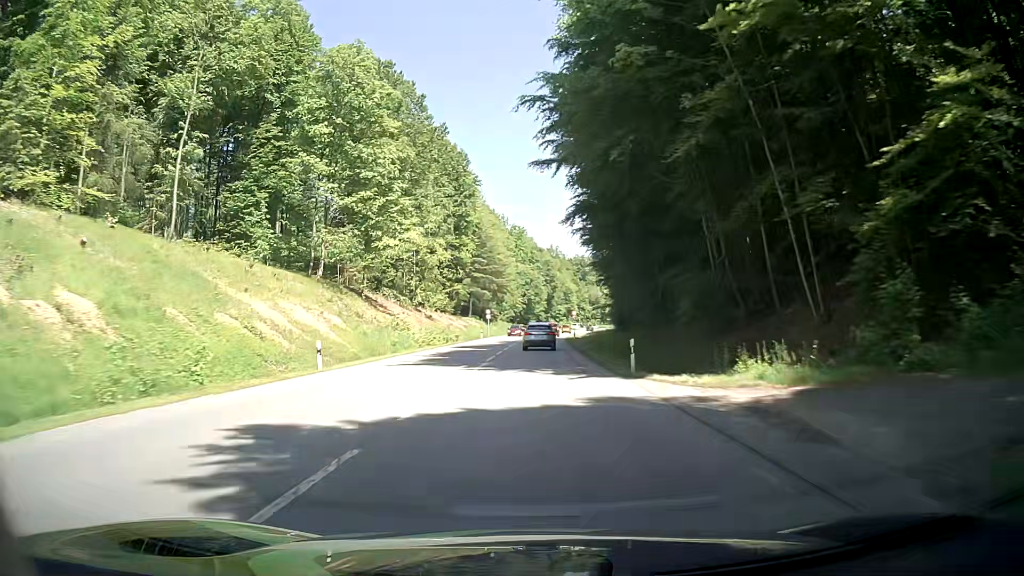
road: secondary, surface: asphalt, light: Day
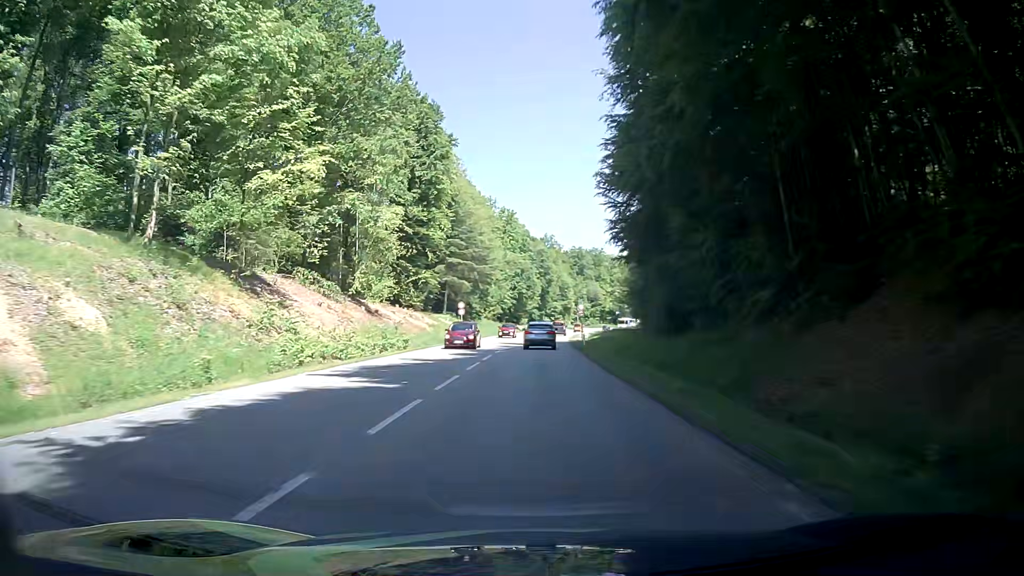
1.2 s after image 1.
(+0.3, +25.0) m; +1°
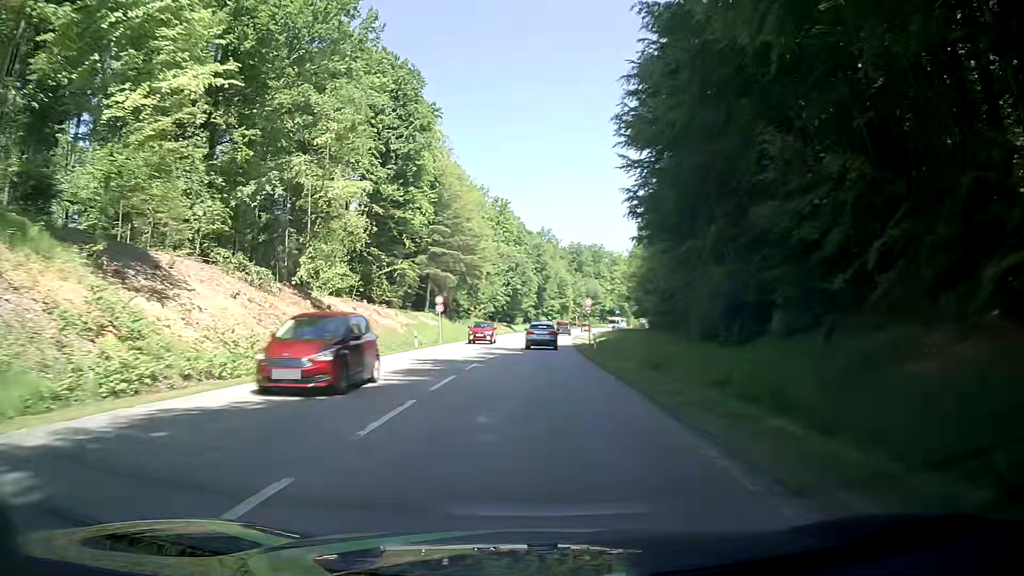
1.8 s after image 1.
(0.0, +12.5) m; 0°
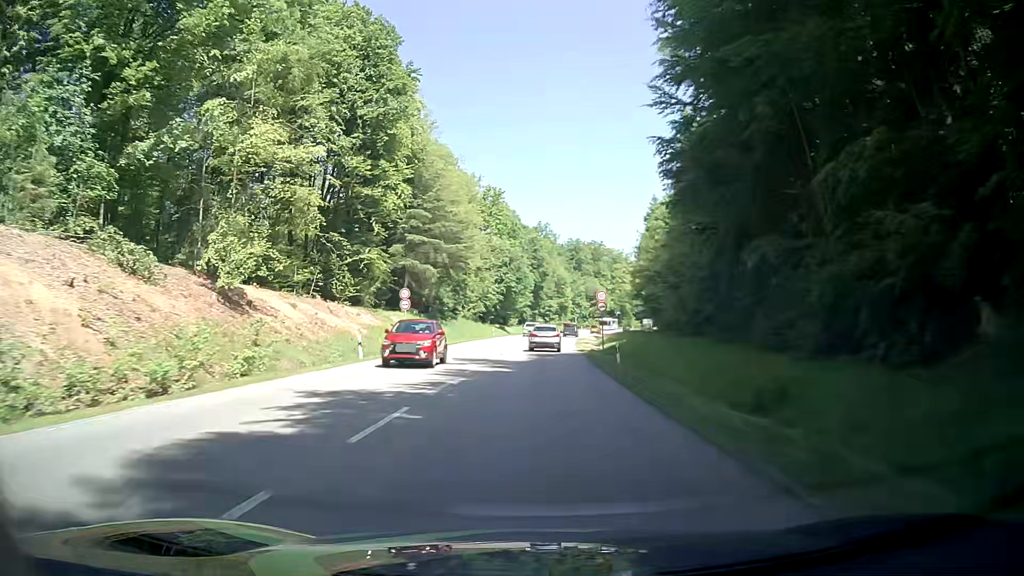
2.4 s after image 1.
(+0.1, +12.5) m; +1°
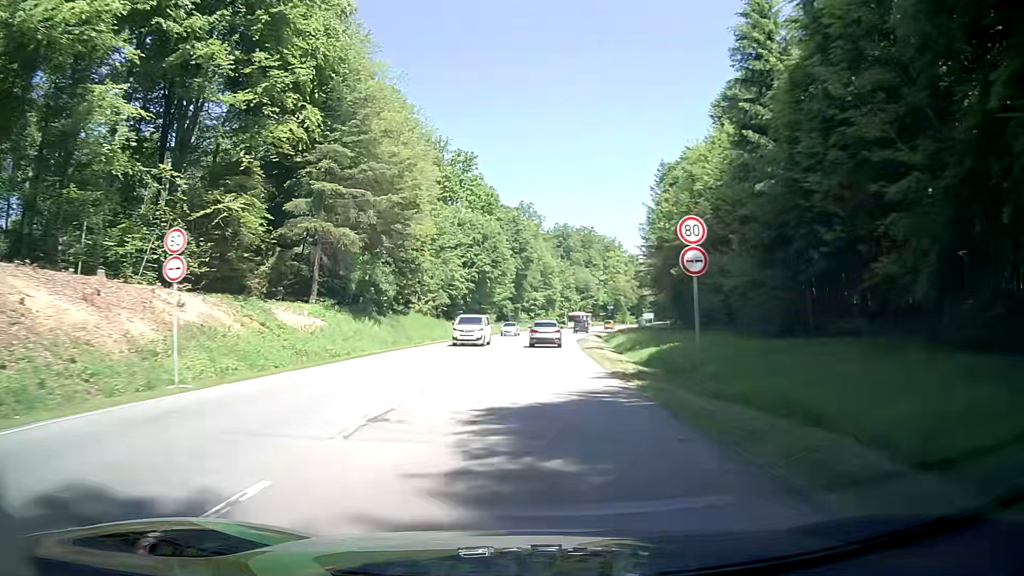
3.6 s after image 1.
(+0.1, +24.9) m; +1°
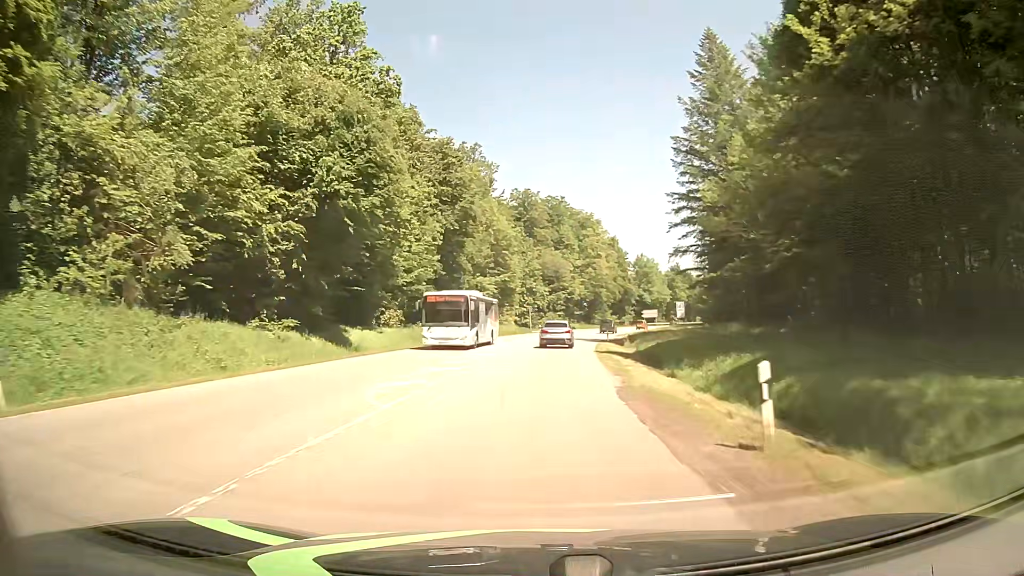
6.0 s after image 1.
(+1.6, +49.5) m; +4°
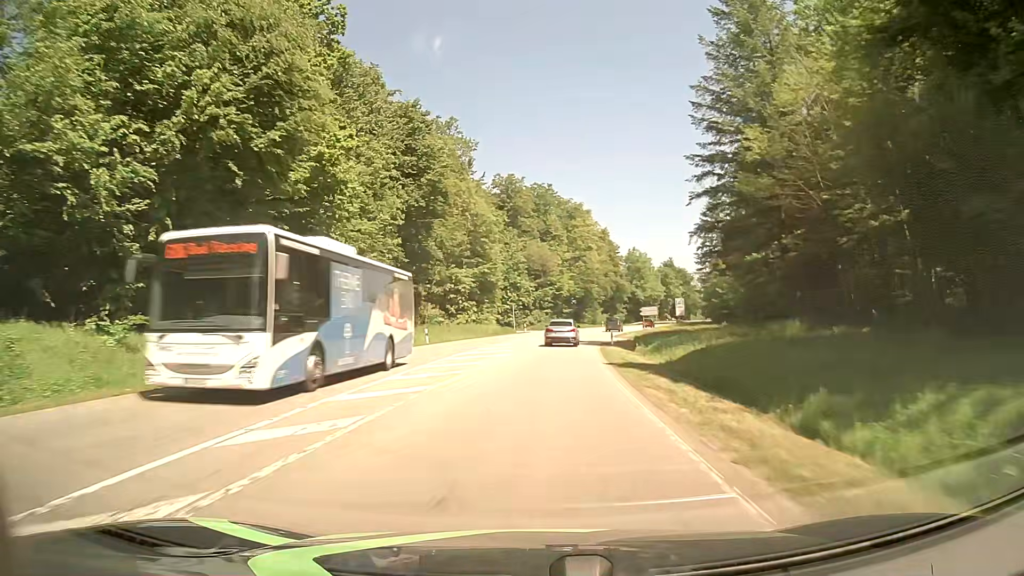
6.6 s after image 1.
(+0.1, +12.2) m; +1°
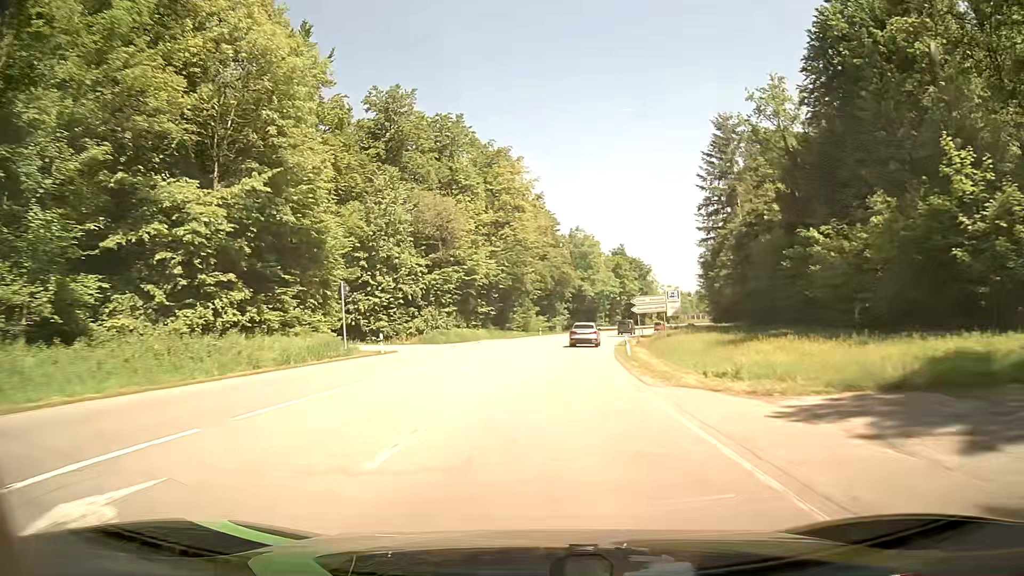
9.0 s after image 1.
(+2.6, +48.2) m; +7°
(0, +10) (+1, +20) (+2, +30) (+3, +40) (+4, +50) (+6, +60) (+8, +69) (+10, +79) (+12, +89) (+15, +99) m
